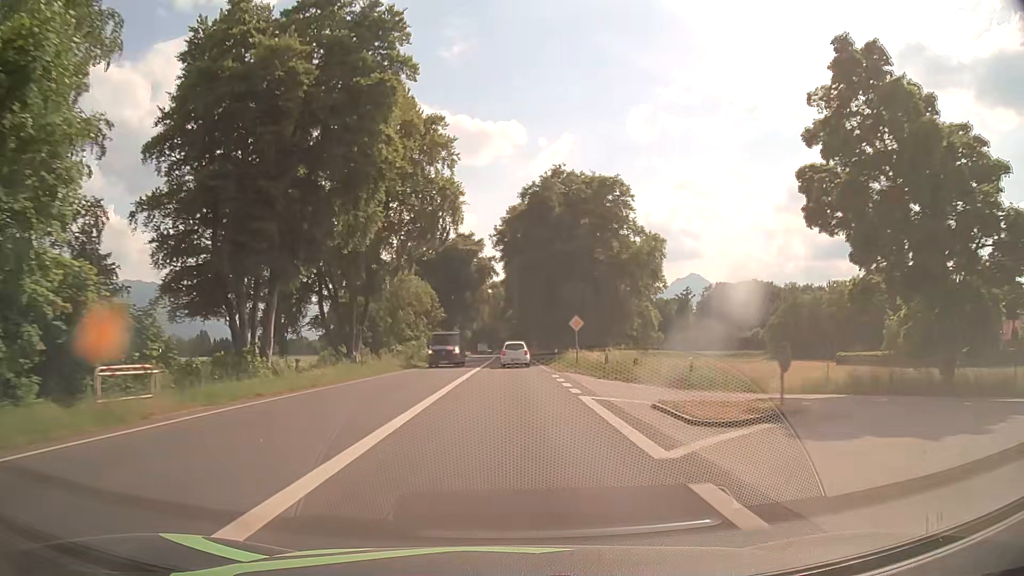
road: primary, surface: asphalt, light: Day
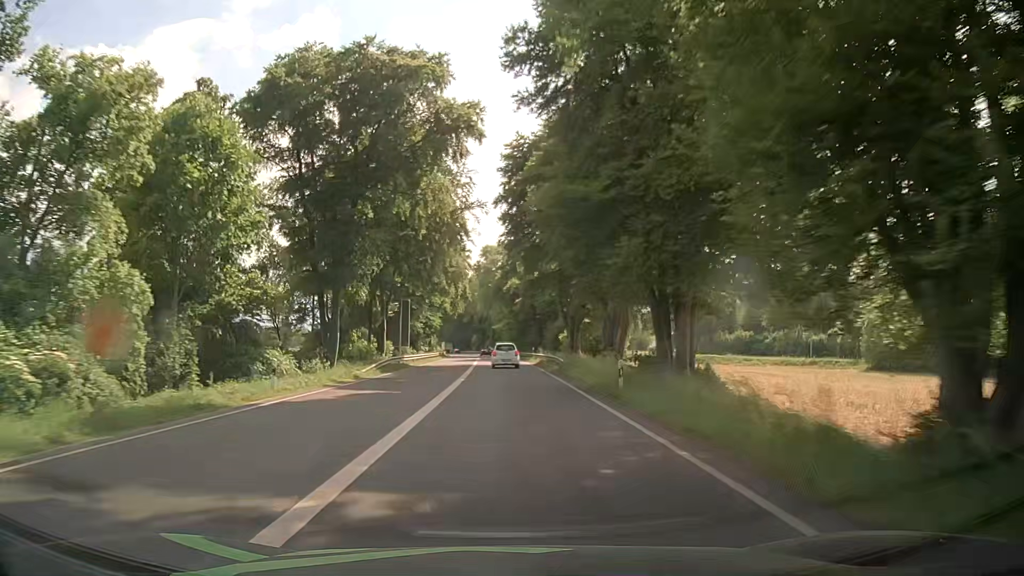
(0.0, +64.5) m; 0°
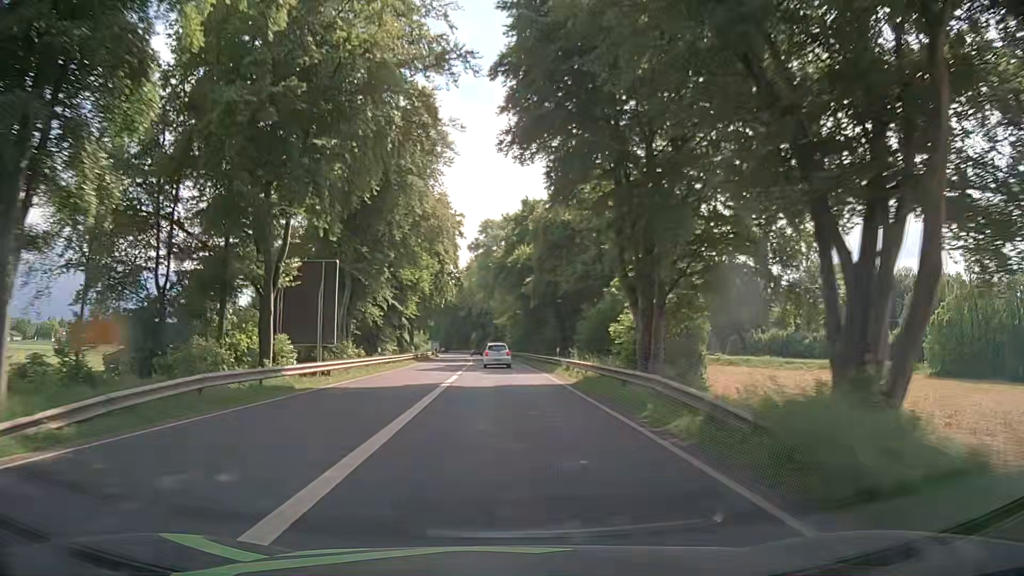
(-0.1, +26.1) m; 0°
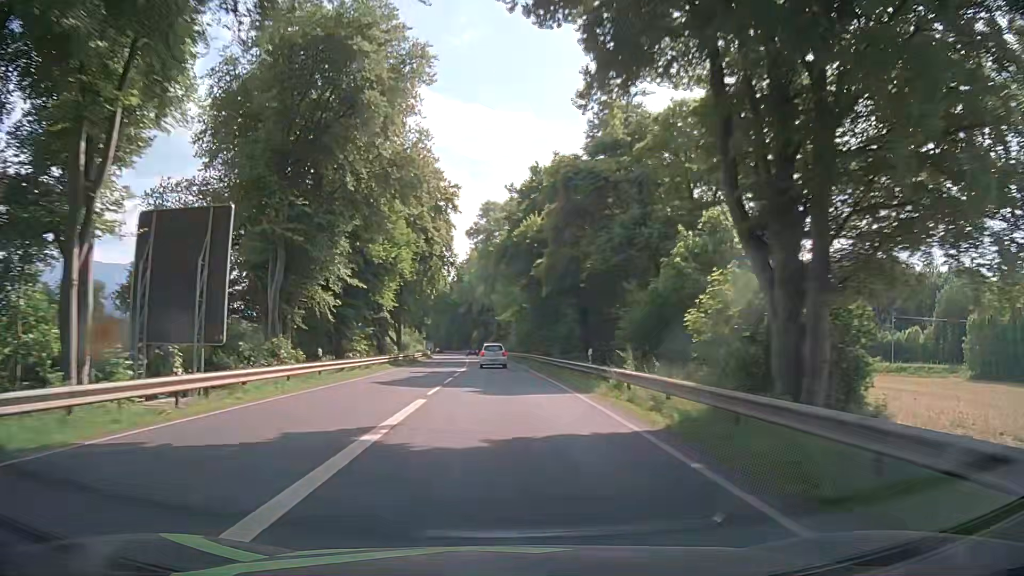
(0.0, +13.2) m; 0°
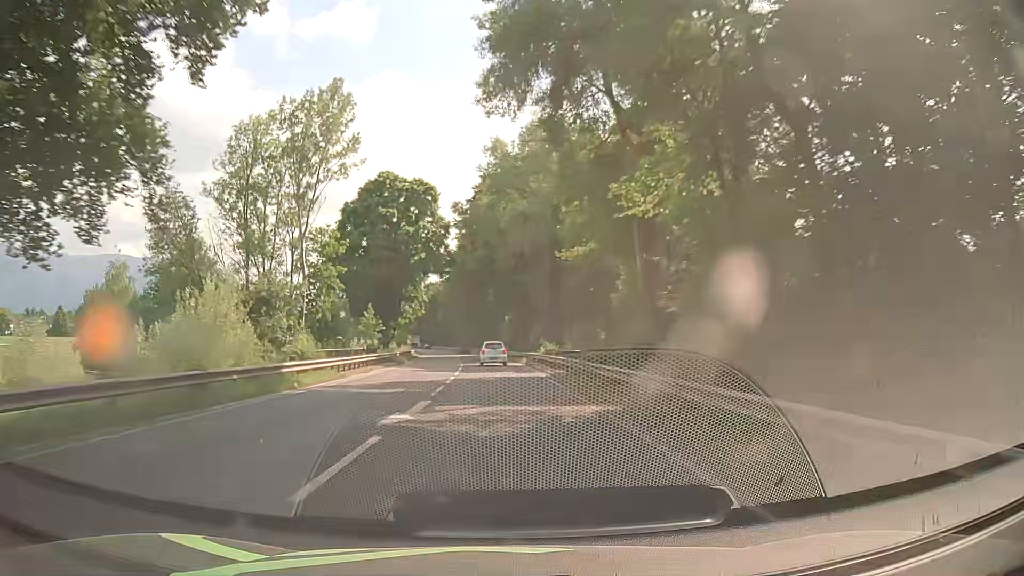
(-2.4, +67.2) m; -4°
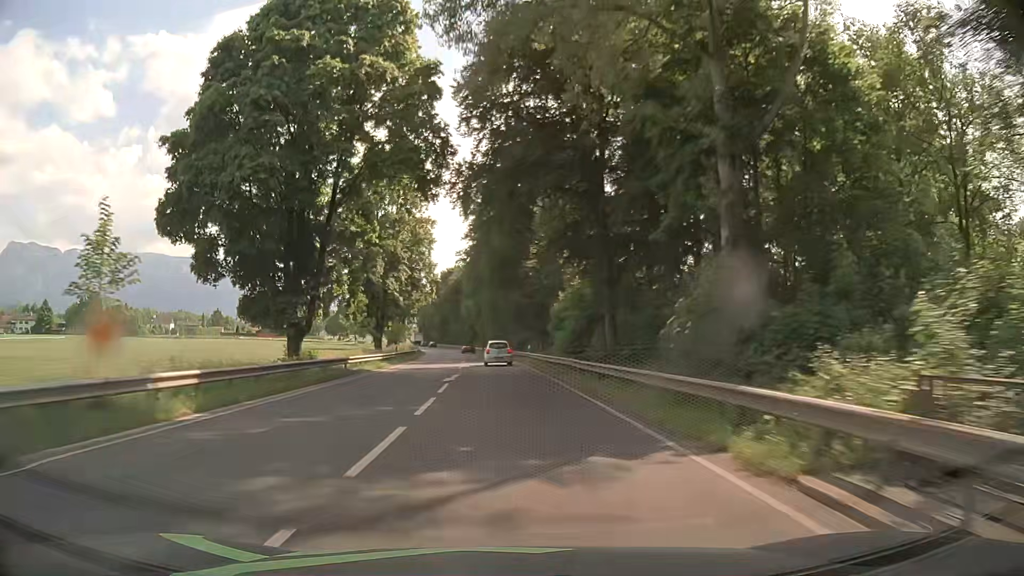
(-0.5, +40.9) m; -2°
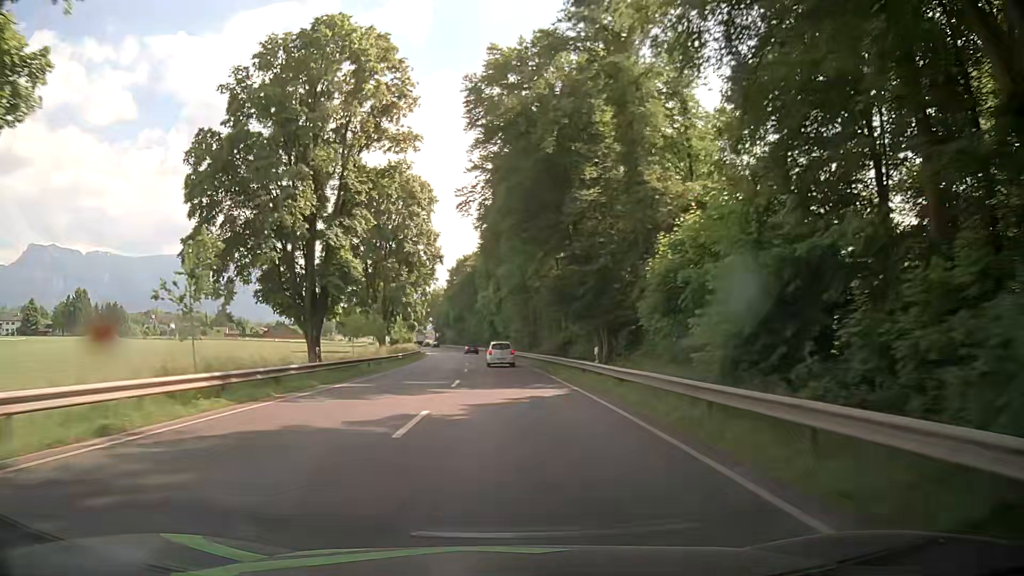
(-0.6, +27.2) m; -2°
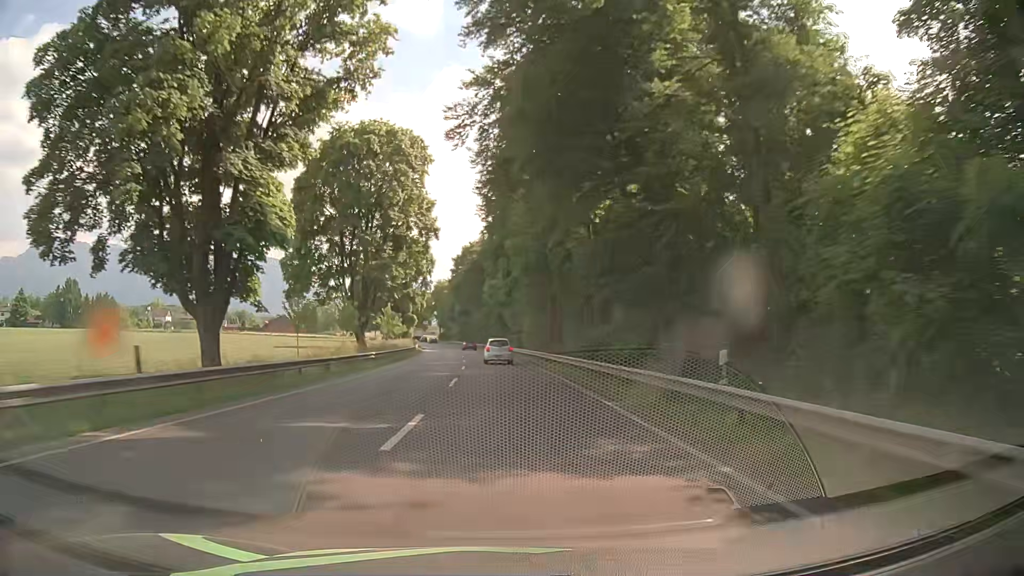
(-0.1, +13.5) m; -1°
